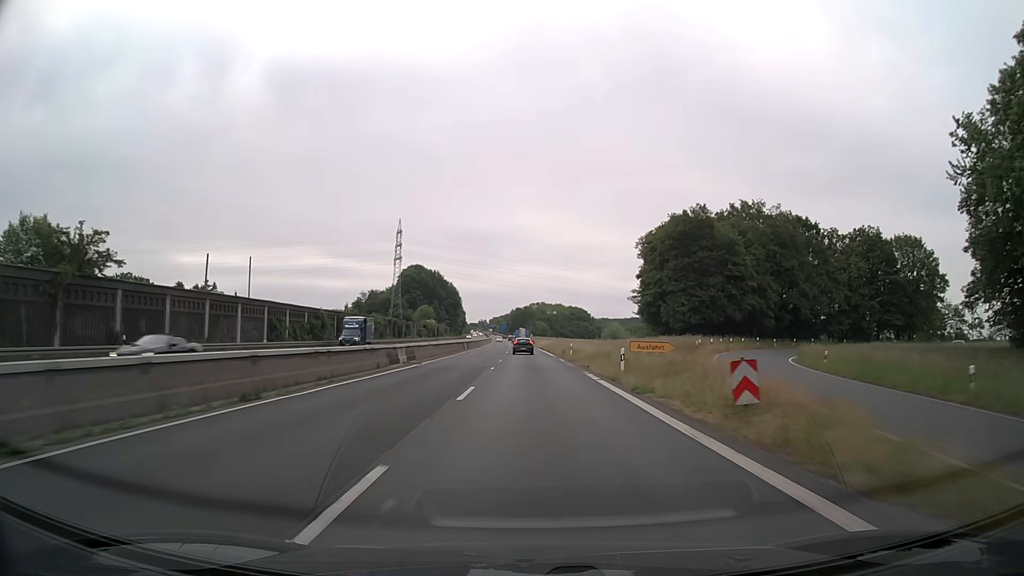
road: trunk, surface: asphalt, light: Day
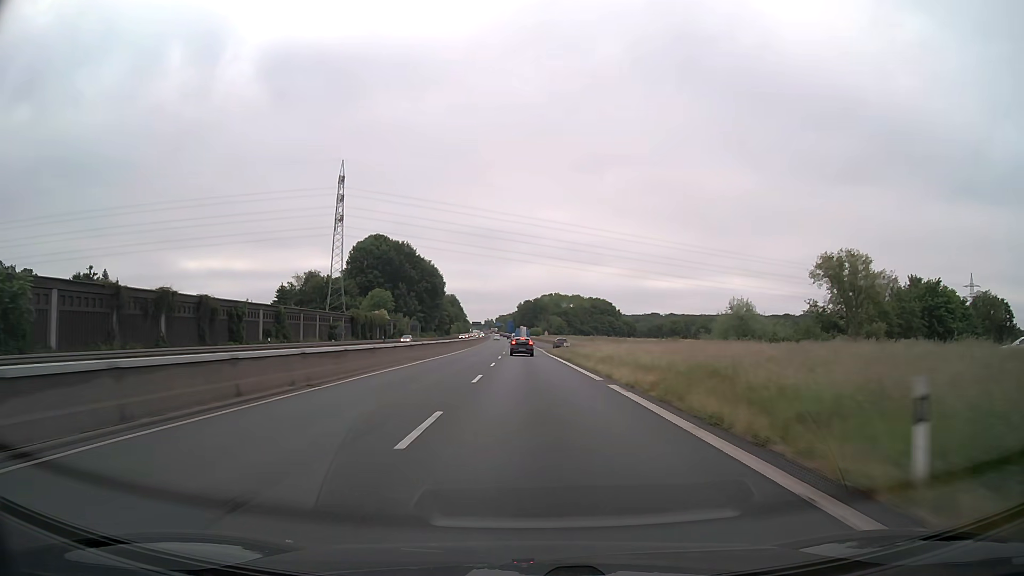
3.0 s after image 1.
(-0.6, +78.9) m; -1°
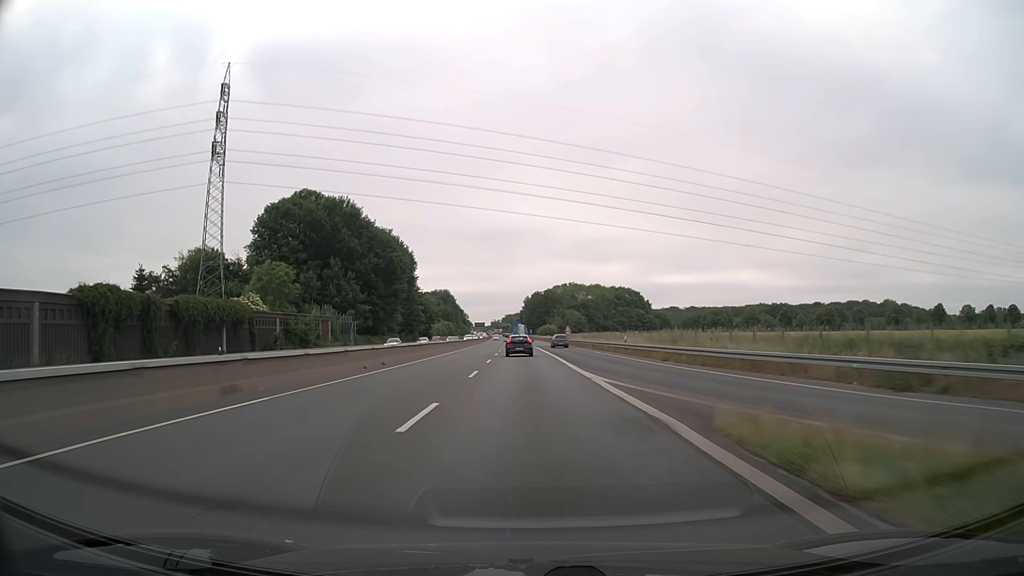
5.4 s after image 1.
(-0.2, +61.4) m; -1°
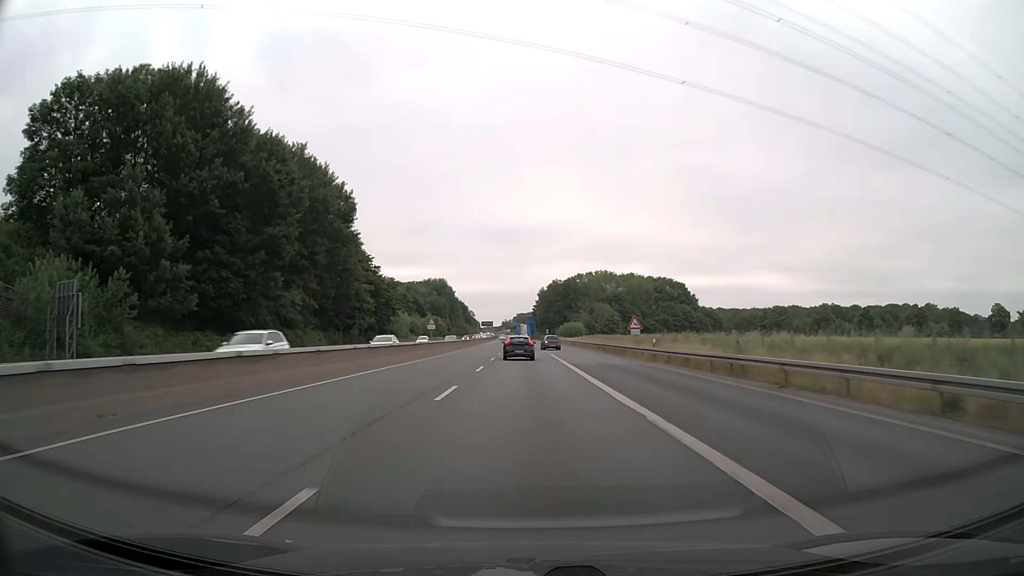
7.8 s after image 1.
(-0.8, +57.9) m; -1°
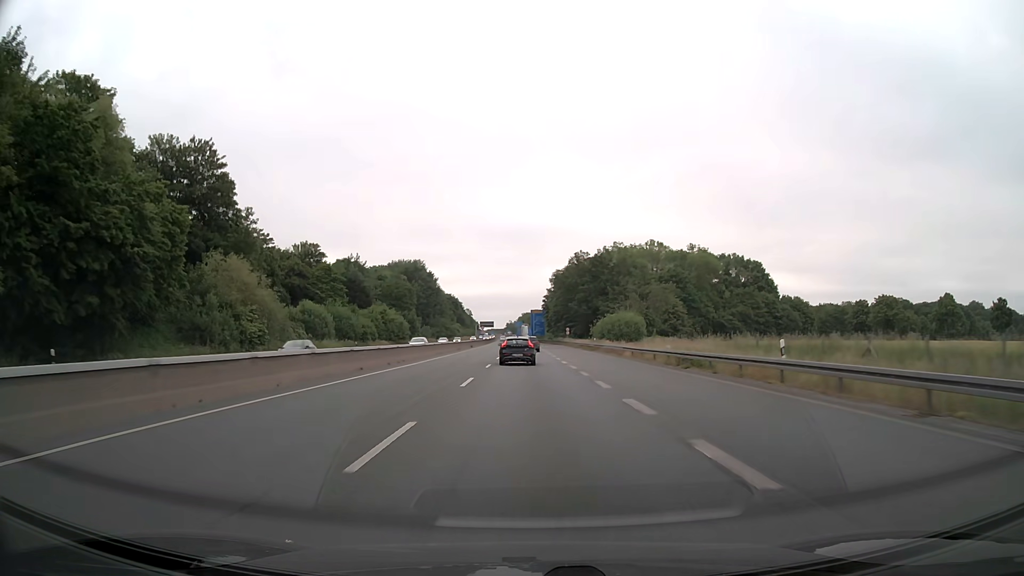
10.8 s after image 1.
(-0.6, +67.5) m; -1°
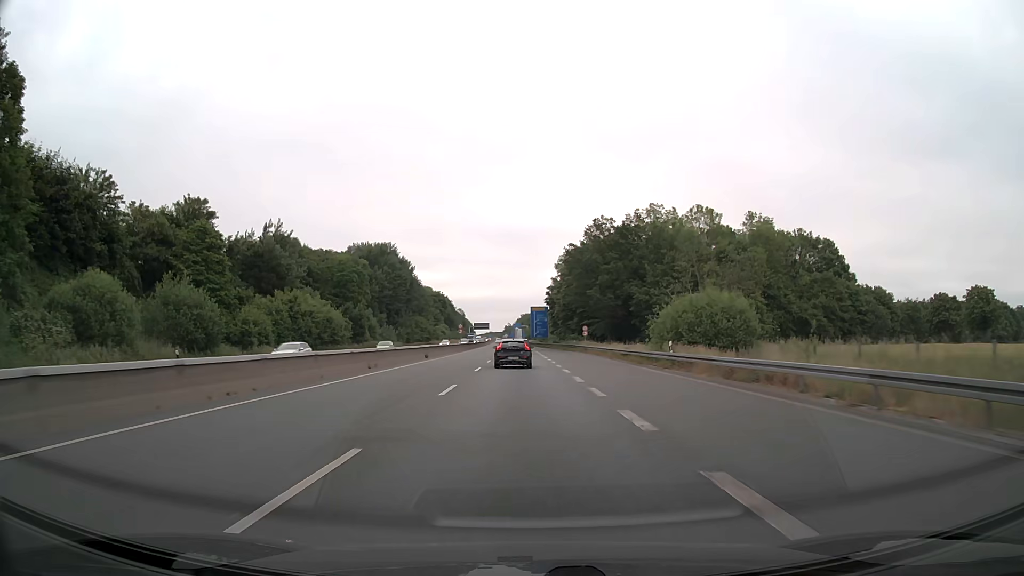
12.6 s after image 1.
(+0.1, +38.5) m; 0°
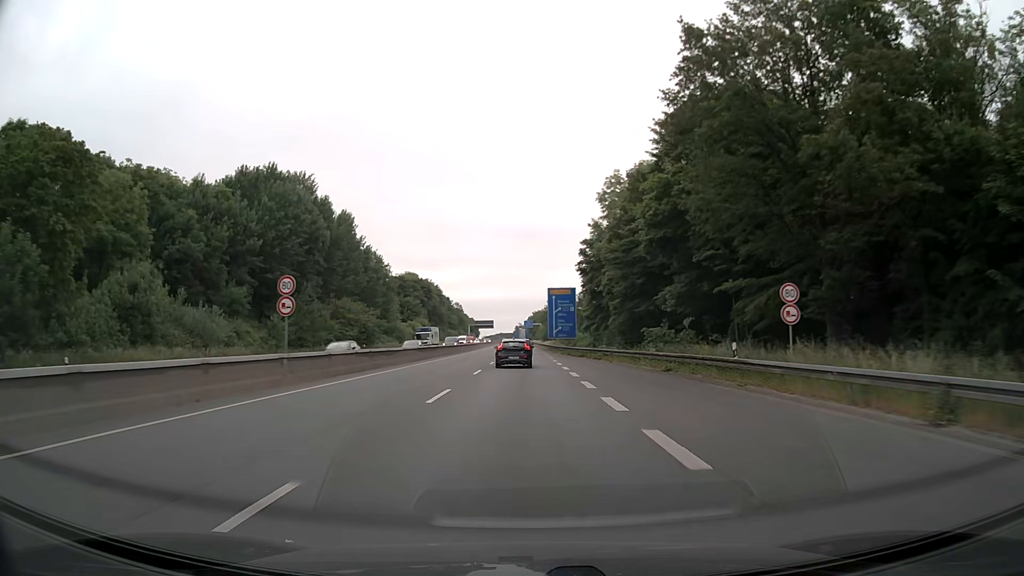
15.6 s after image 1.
(-0.5, +63.2) m; -1°
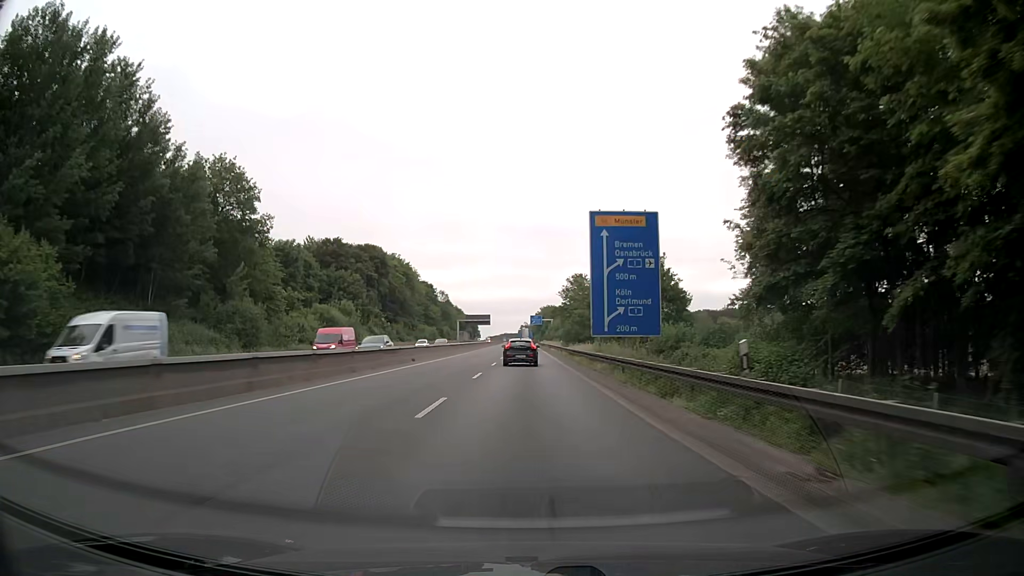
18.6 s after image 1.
(-0.3, +63.7) m; 0°
